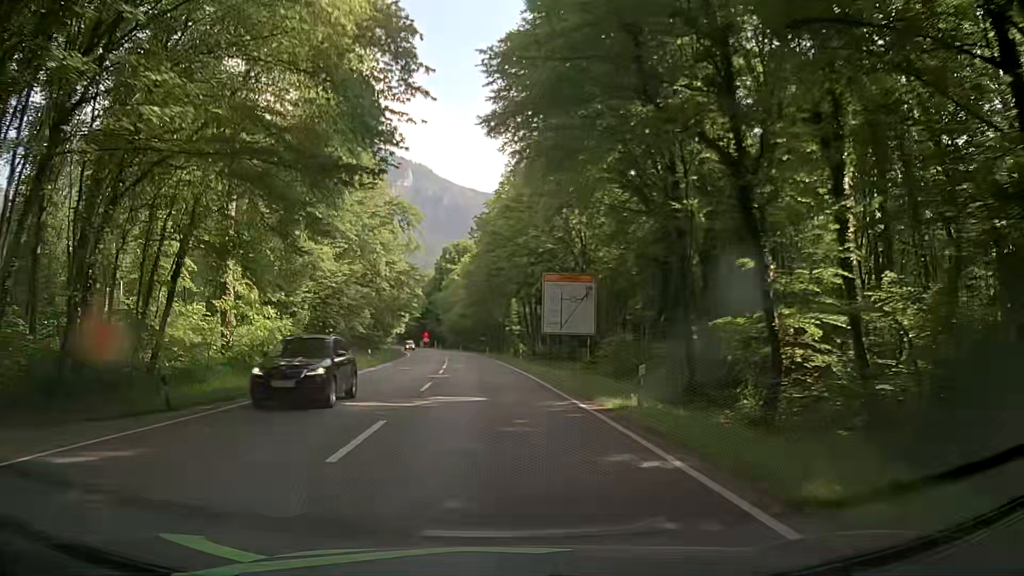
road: primary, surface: asphalt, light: Day
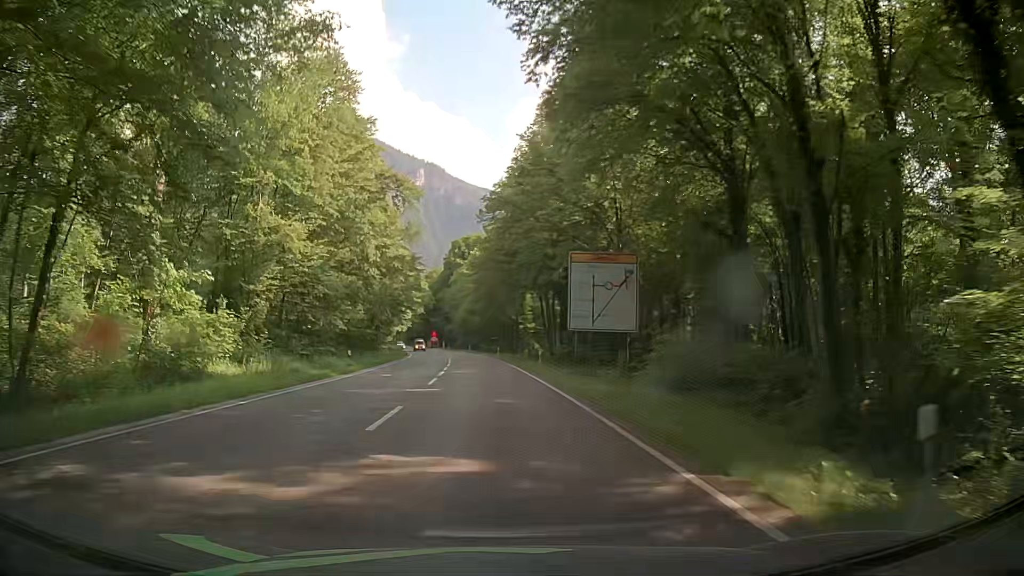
(-0.2, +9.1) m; -1°
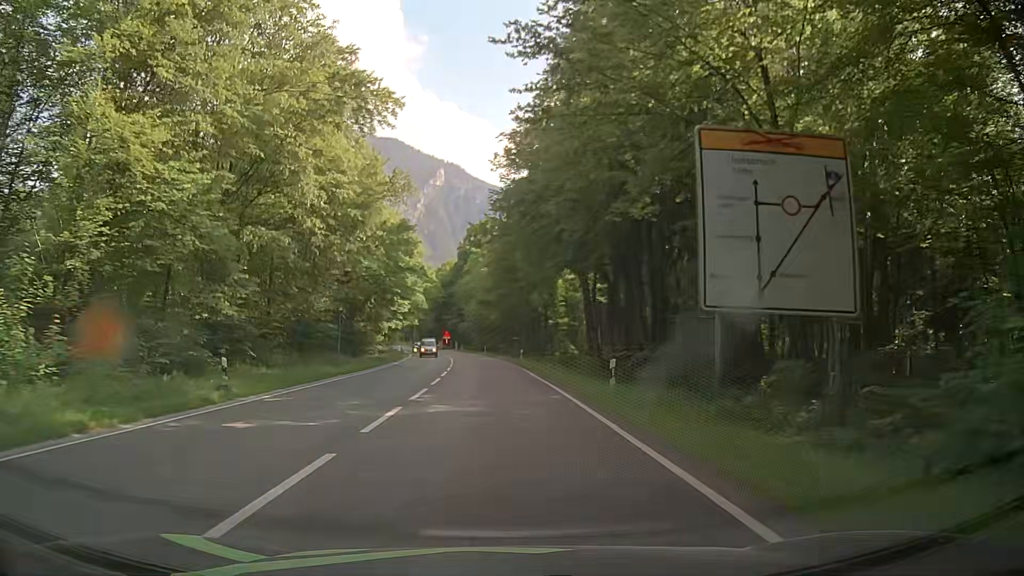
(-0.4, +18.3) m; -2°
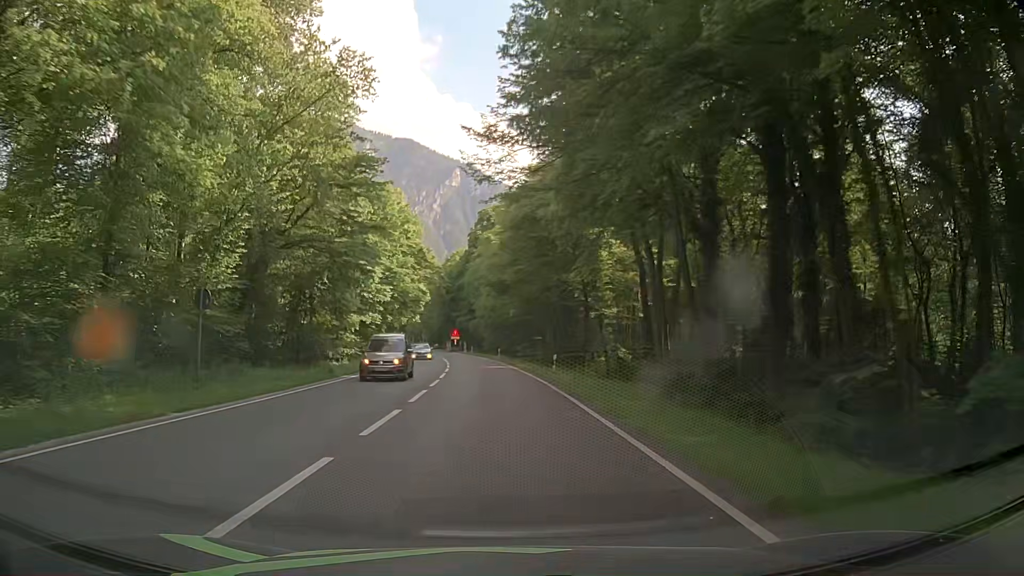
(-0.2, +18.3) m; -1°
(0, +10) (0, +20) (-1, +30) (-1, +40) (-2, +50) (-3, +60) (-5, +70) (-6, +80) (-8, +90) (-10, +99) m
